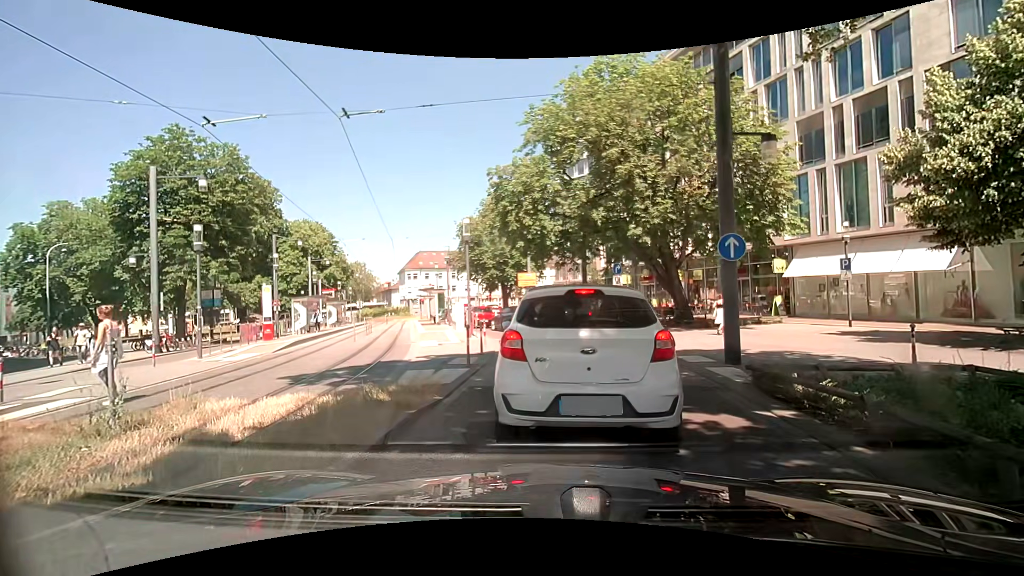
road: residential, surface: asphalt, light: Day
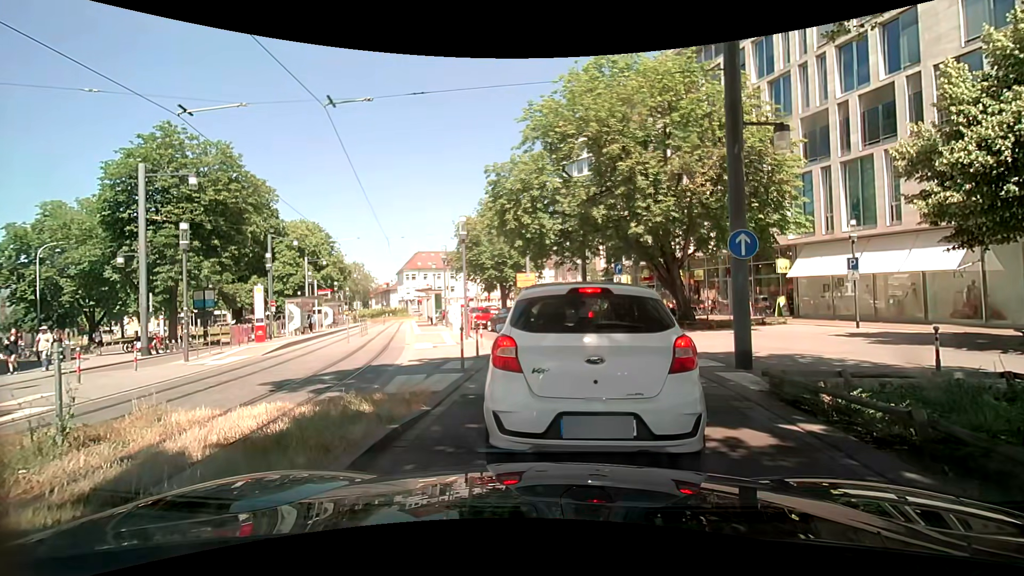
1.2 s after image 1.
(0.0, +0.6) m; 0°
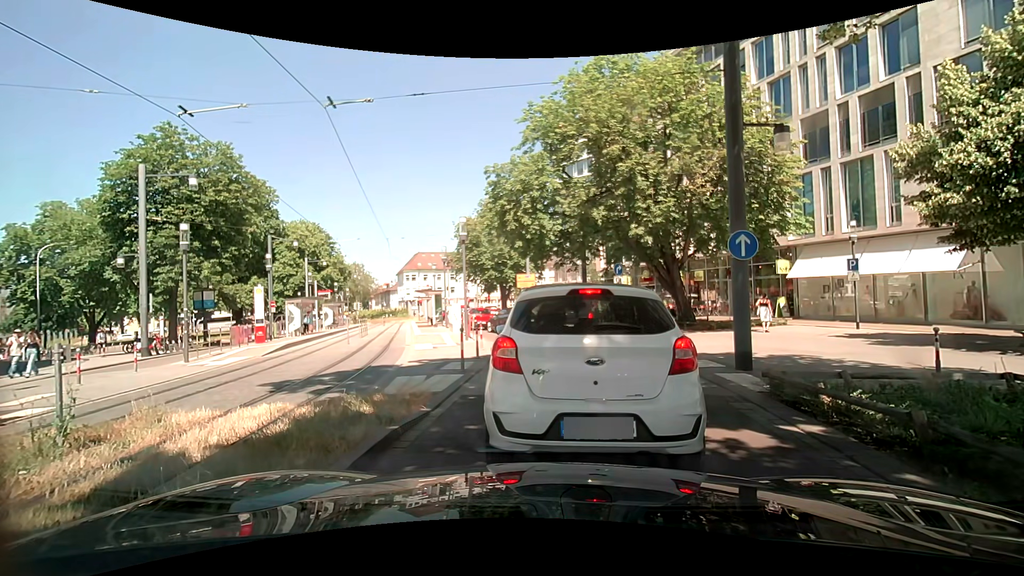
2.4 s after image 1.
(0.0, +0.1) m; 0°
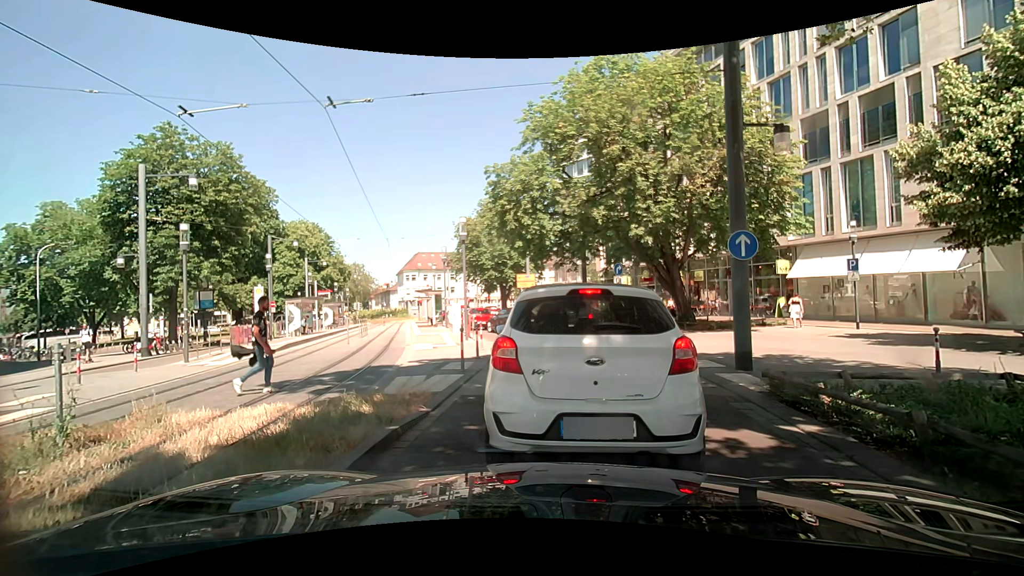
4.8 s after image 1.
(0.0, 0.0) m; 0°
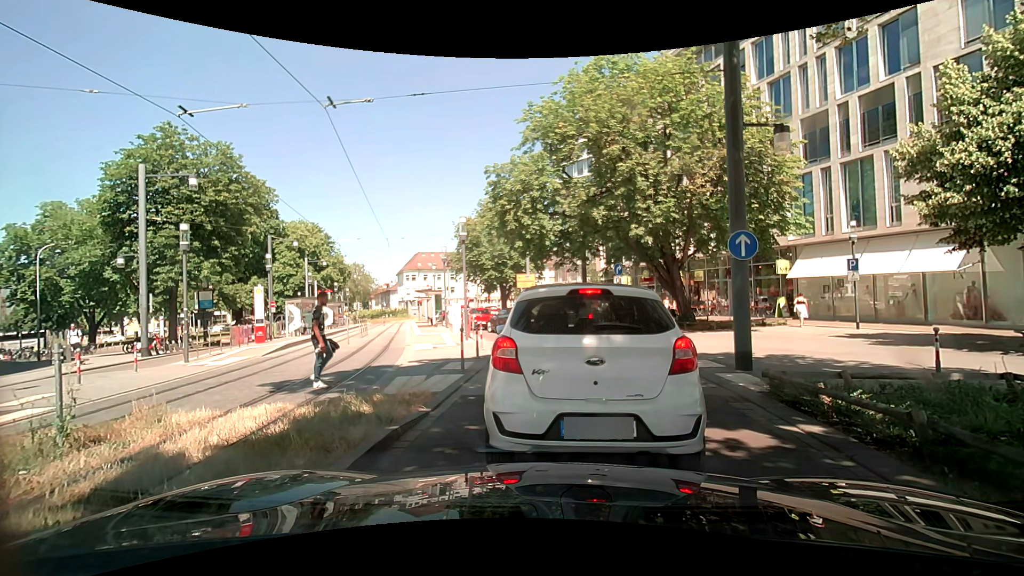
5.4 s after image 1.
(0.0, 0.0) m; 0°
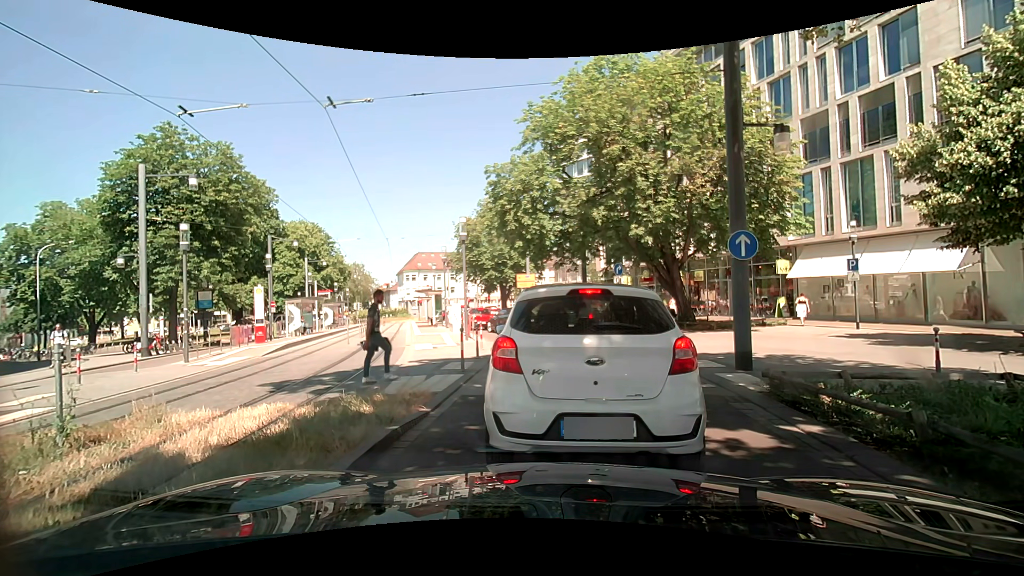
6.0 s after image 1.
(0.0, 0.0) m; 0°
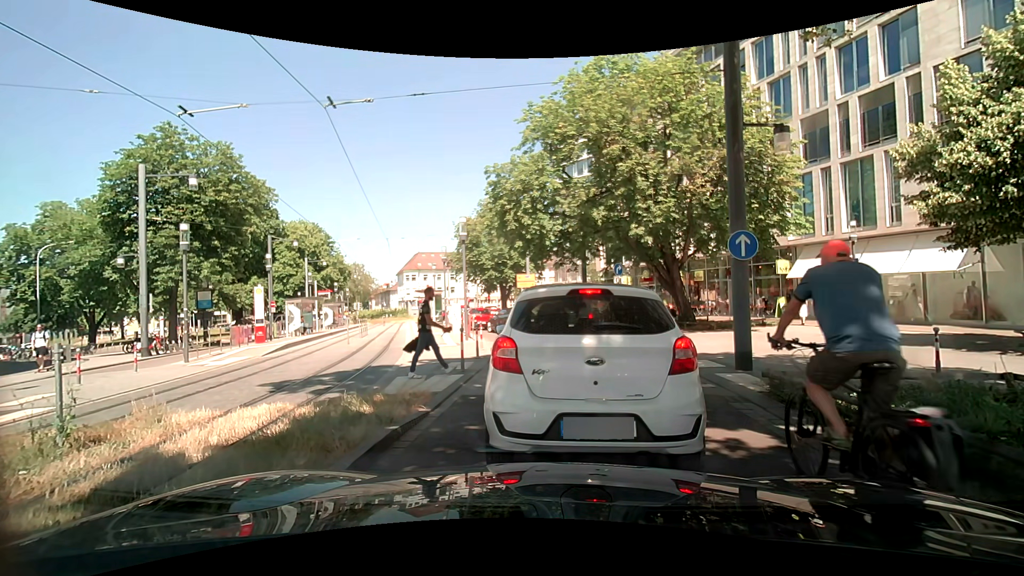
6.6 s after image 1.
(0.0, 0.0) m; 0°
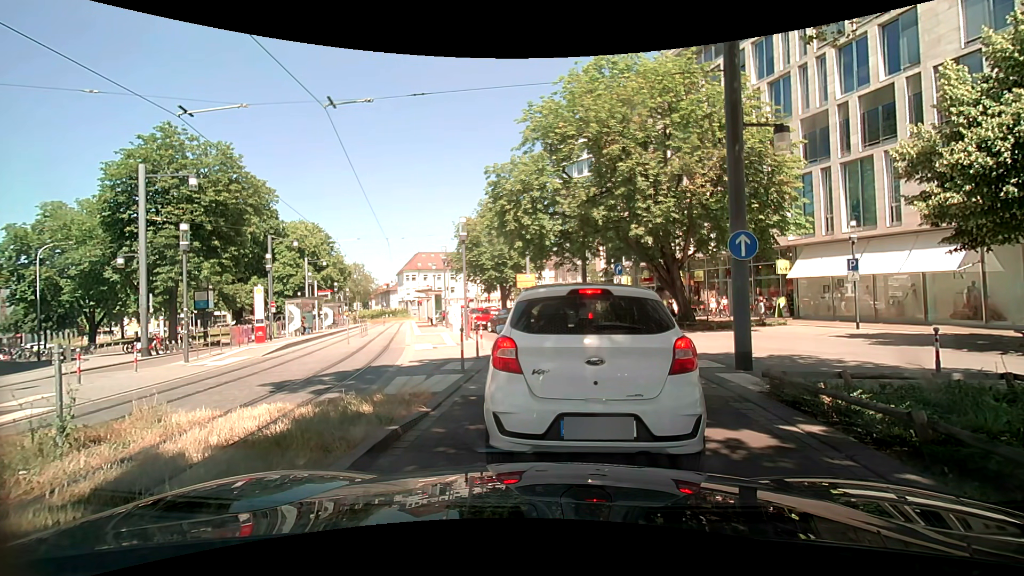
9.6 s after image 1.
(0.0, 0.0) m; 0°
